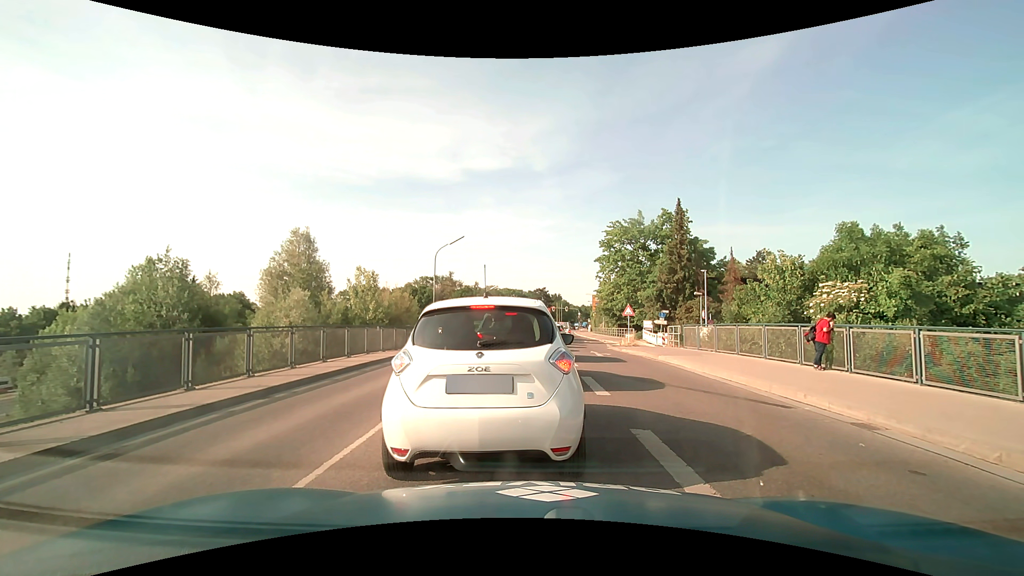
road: secondary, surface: asphalt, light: Day
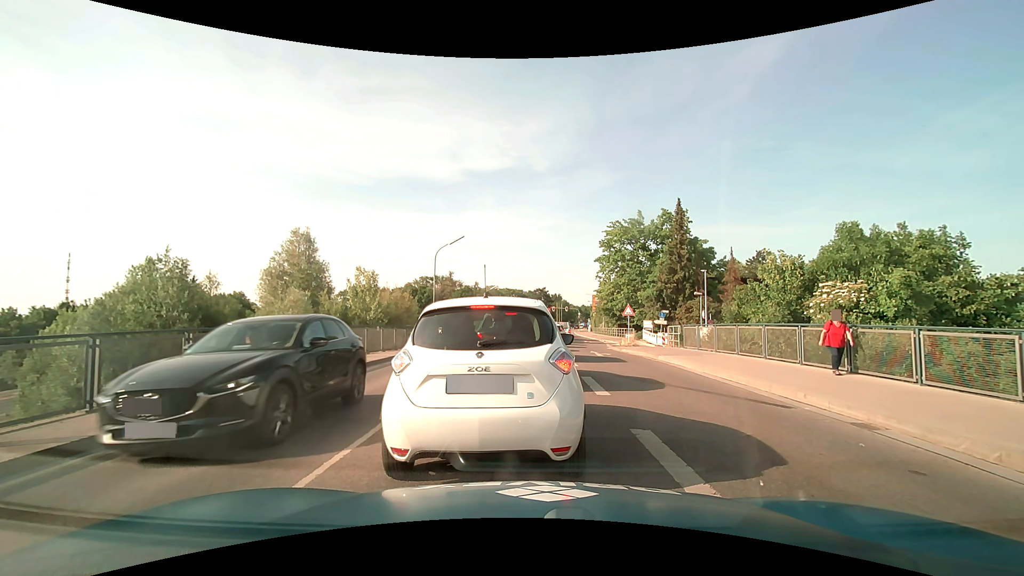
(0.0, 0.0) m; 0°
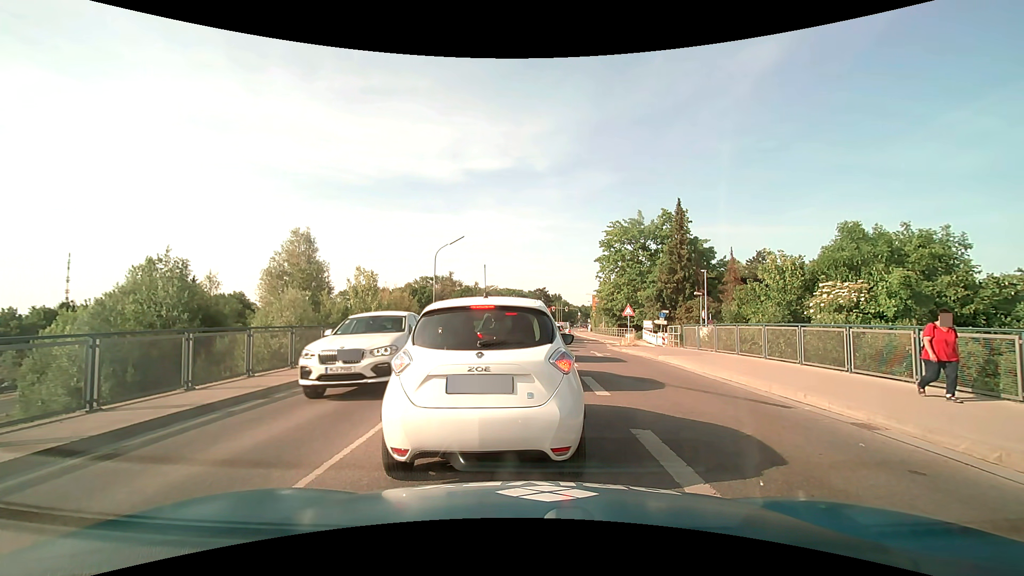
(0.0, 0.0) m; 0°
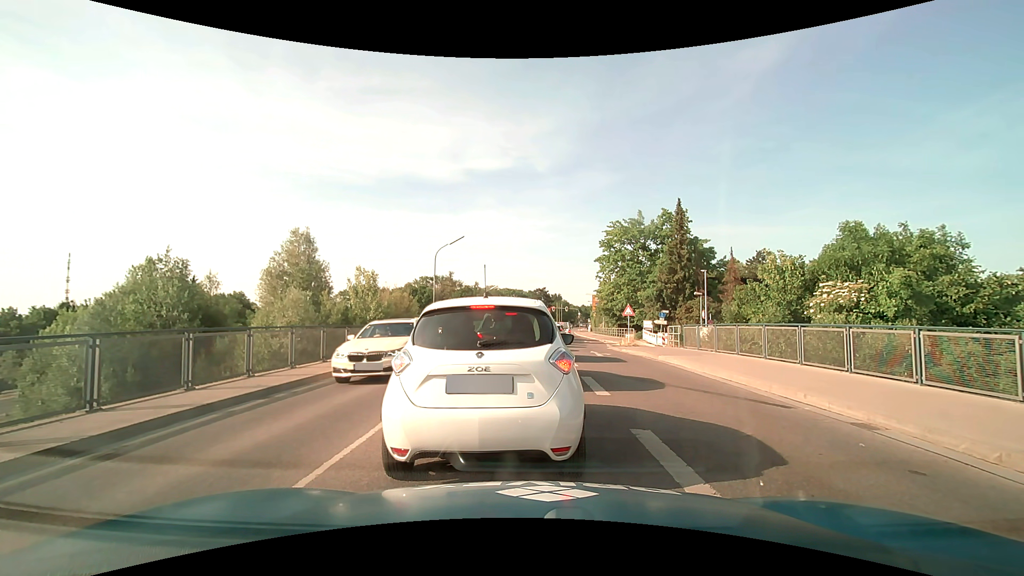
(0.0, 0.0) m; 0°
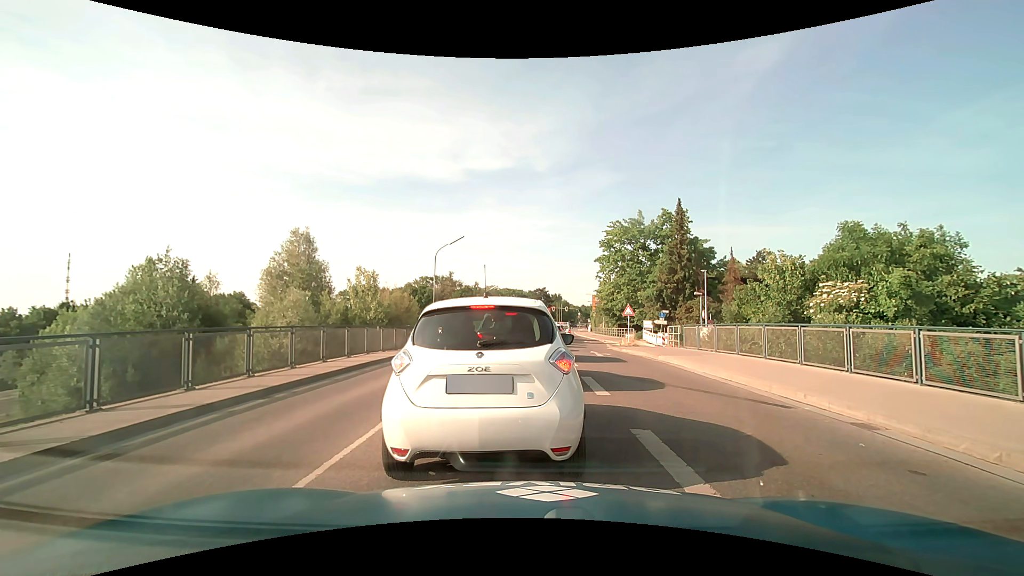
(0.0, 0.0) m; 0°
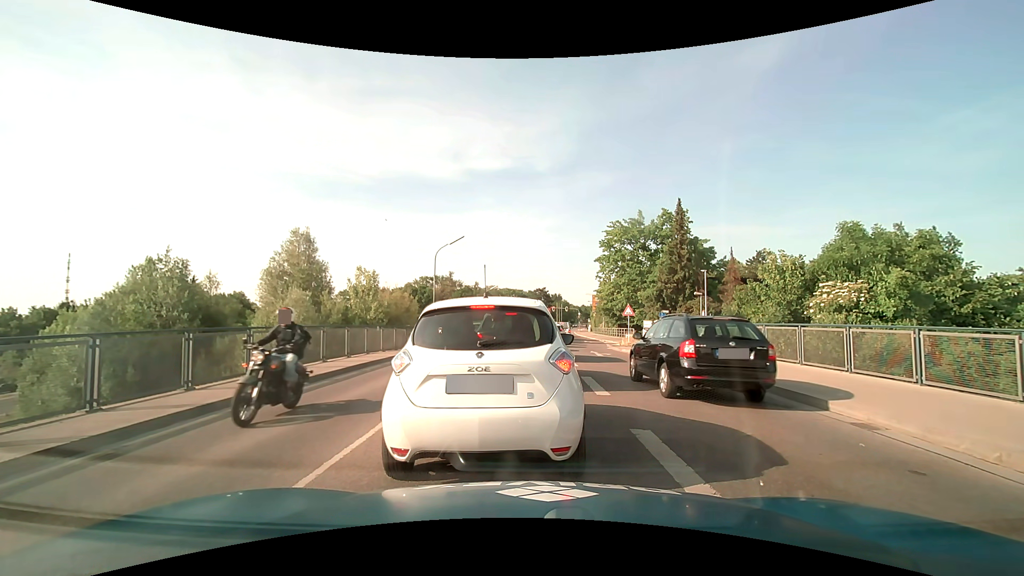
(0.0, 0.0) m; 0°
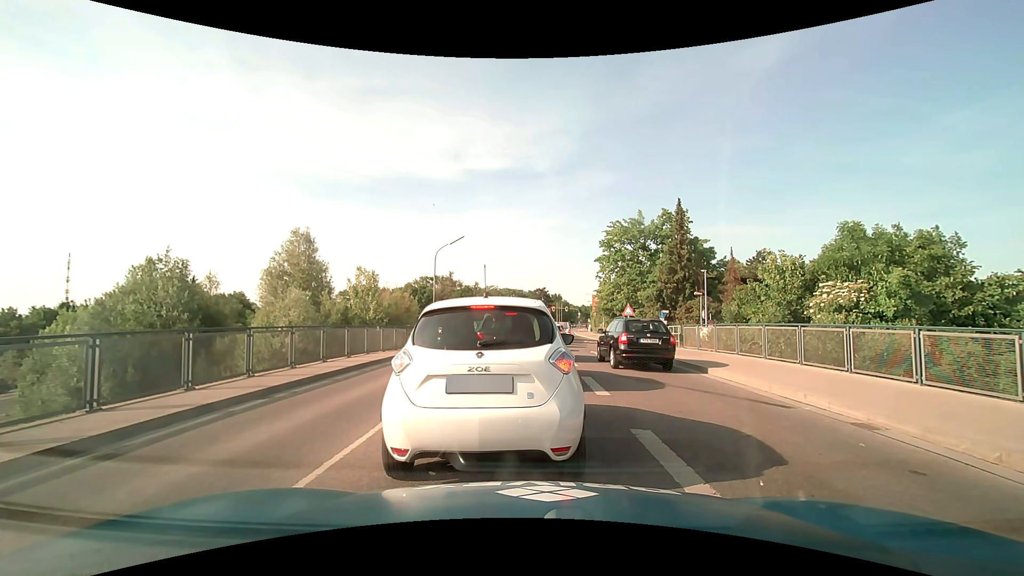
(0.0, 0.0) m; 0°
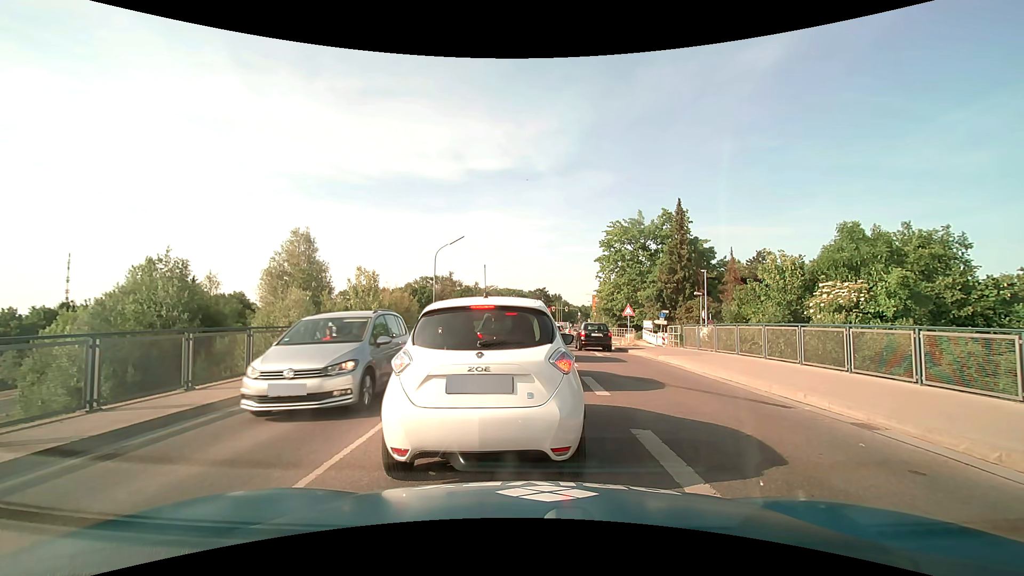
(0.0, 0.0) m; 0°
